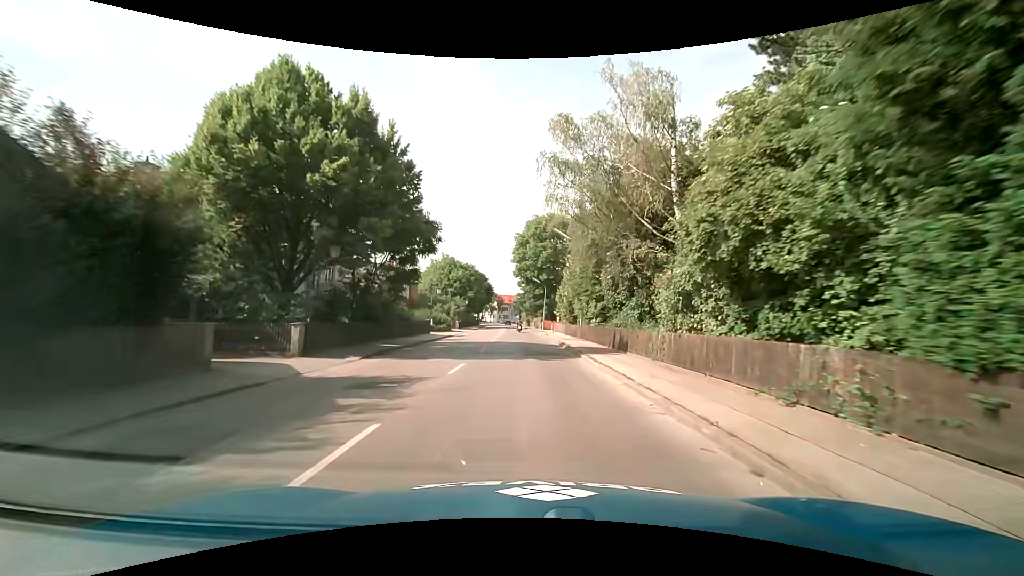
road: tertiary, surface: asphalt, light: Day
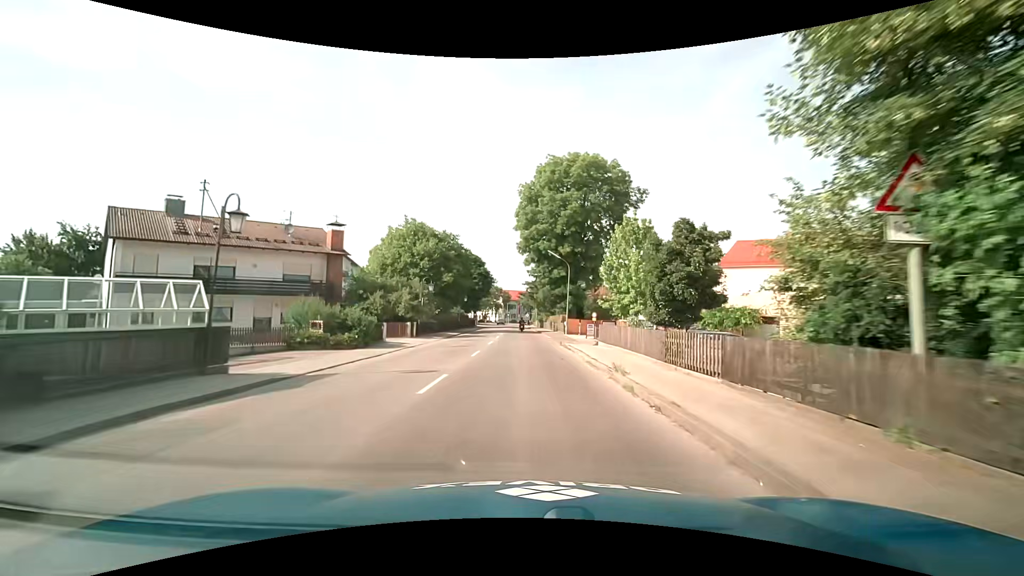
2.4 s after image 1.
(-0.1, +30.6) m; -1°
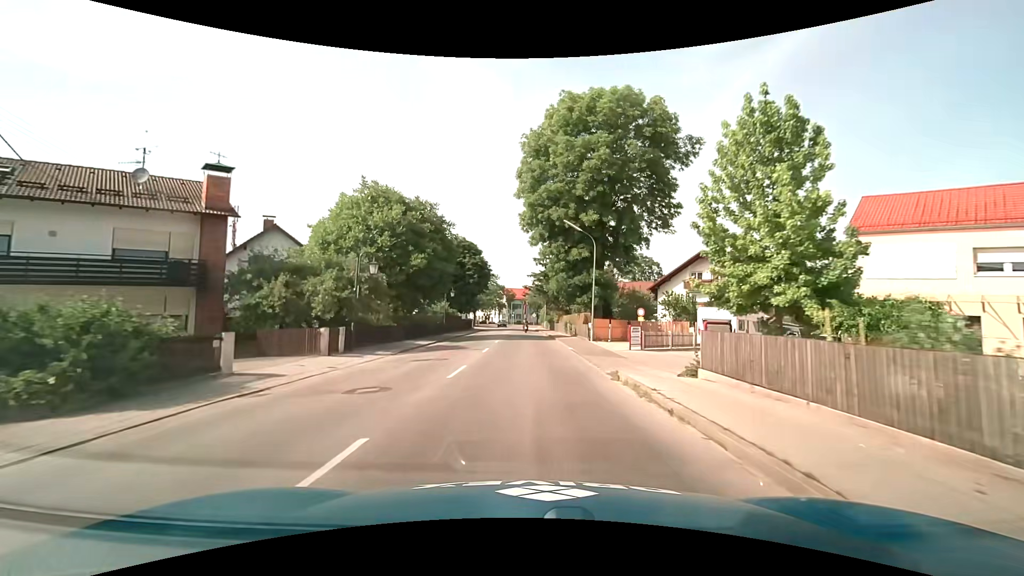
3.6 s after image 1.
(-0.2, +15.3) m; -1°
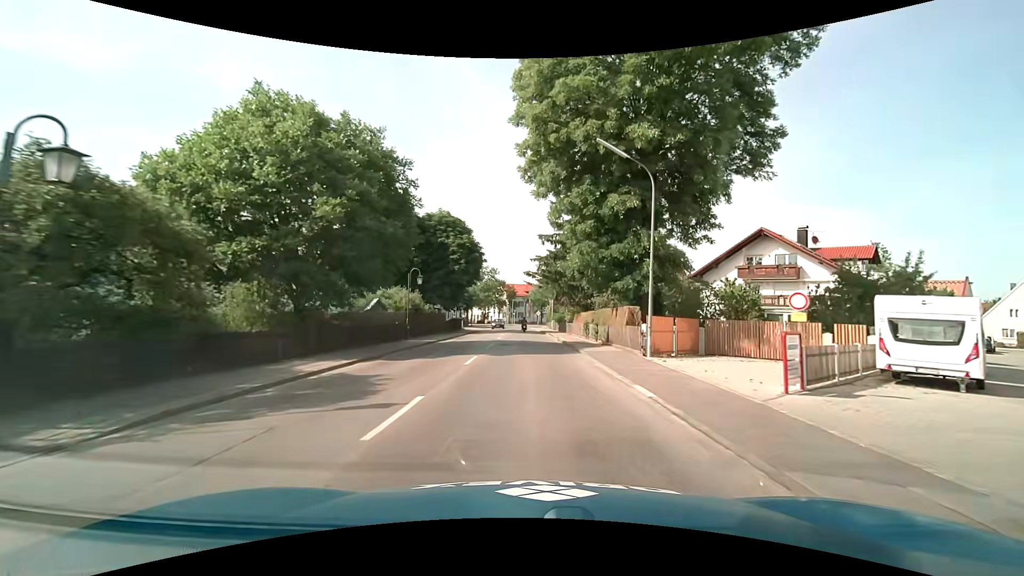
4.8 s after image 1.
(-0.1, +15.3) m; 0°
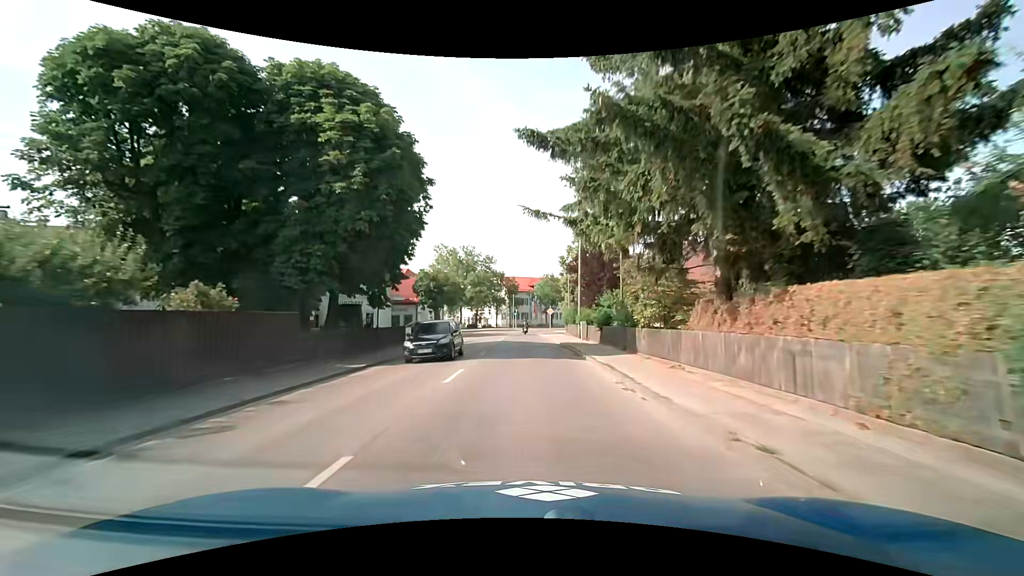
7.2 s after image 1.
(-0.4, +30.5) m; 0°
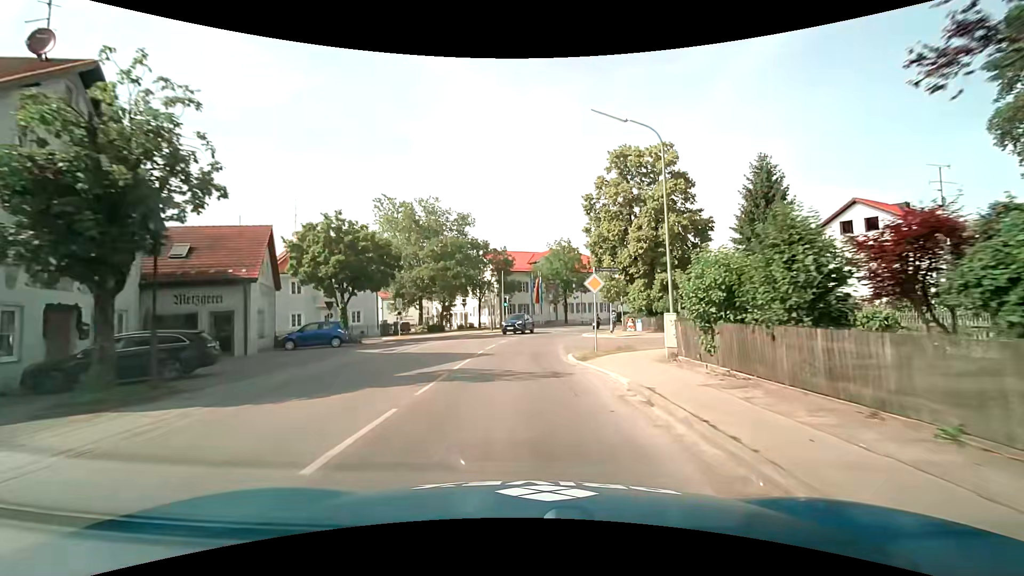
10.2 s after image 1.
(-0.5, +38.2) m; 0°
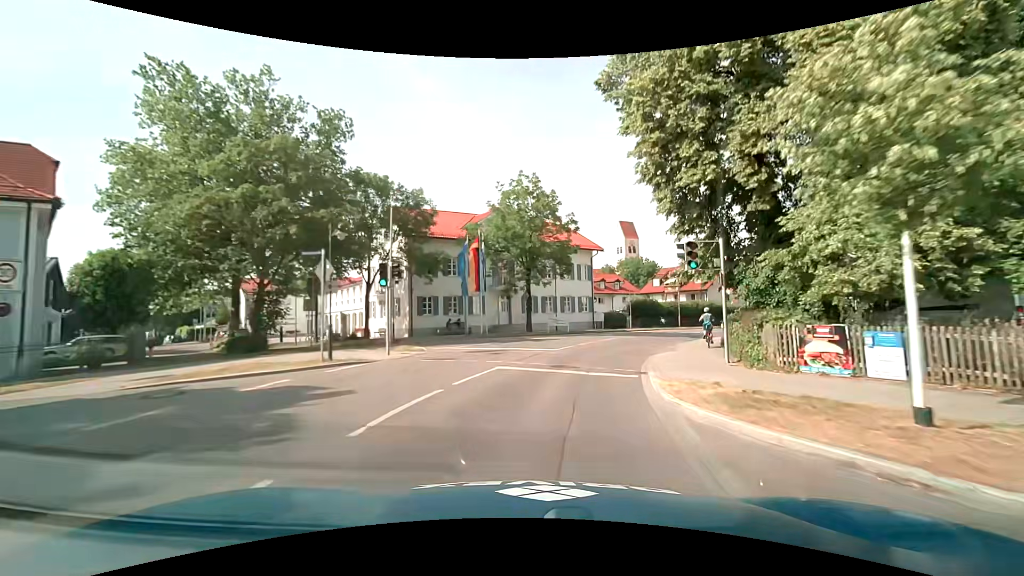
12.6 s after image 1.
(+0.5, +30.5) m; +5°
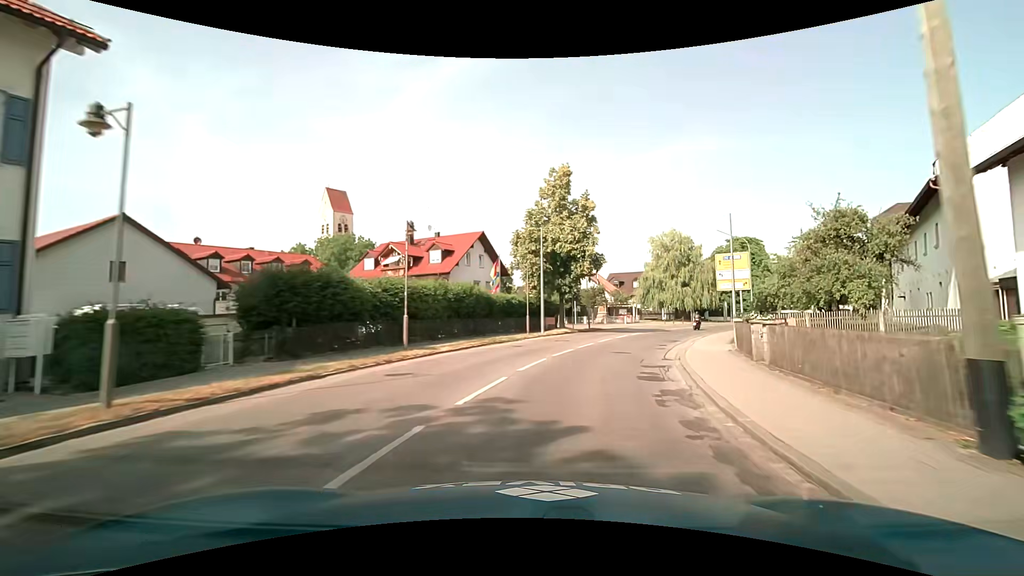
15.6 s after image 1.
(+9.6, +36.1) m; +30°
(+1, +10) (+3, +20) (+6, +29) (+10, +38) (+15, +47) (+20, +56) (+26, +64) (+33, +71) (+40, +78) (+47, +85) m
